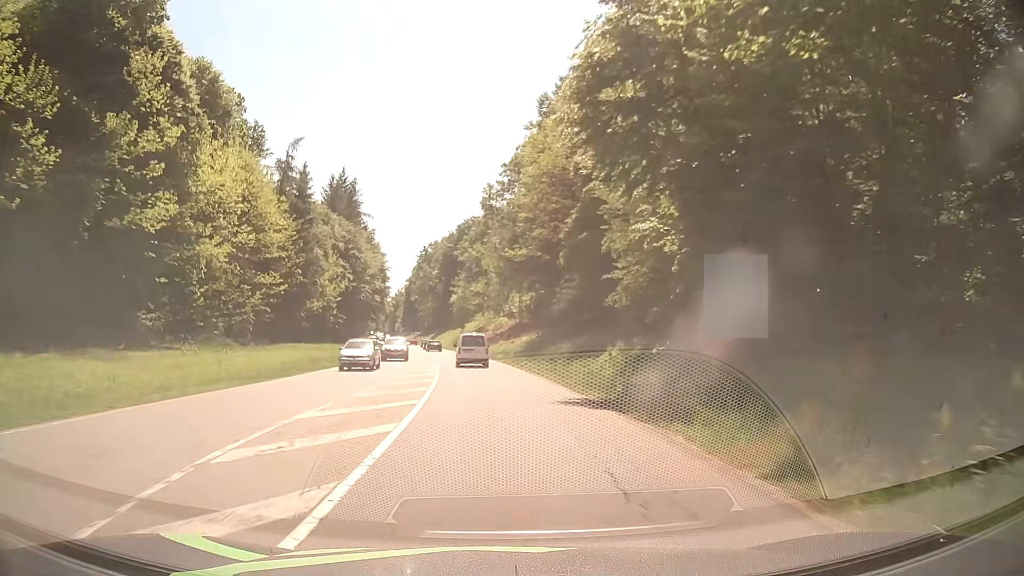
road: secondary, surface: asphalt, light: Day
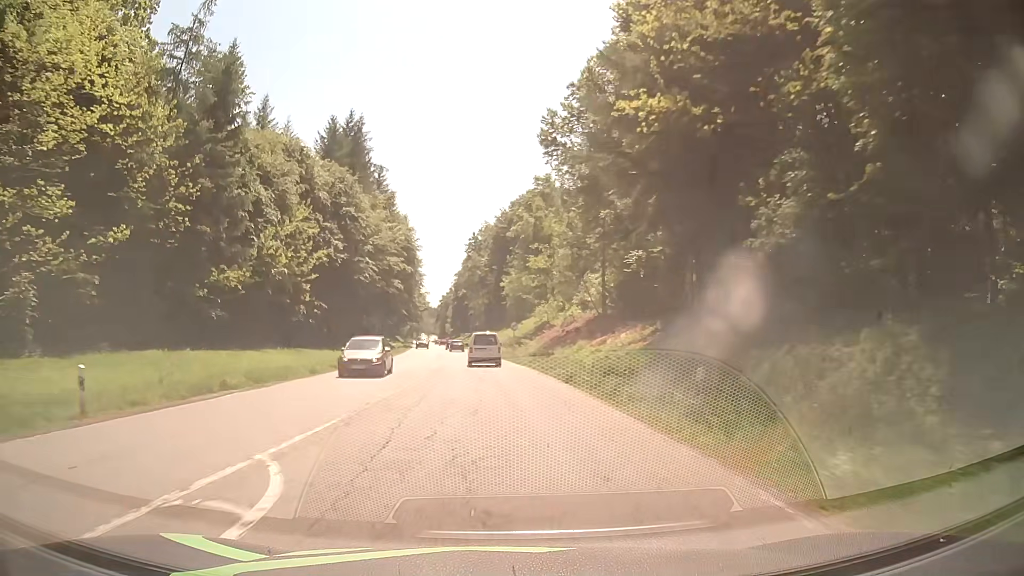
(-1.7, +34.5) m; -6°
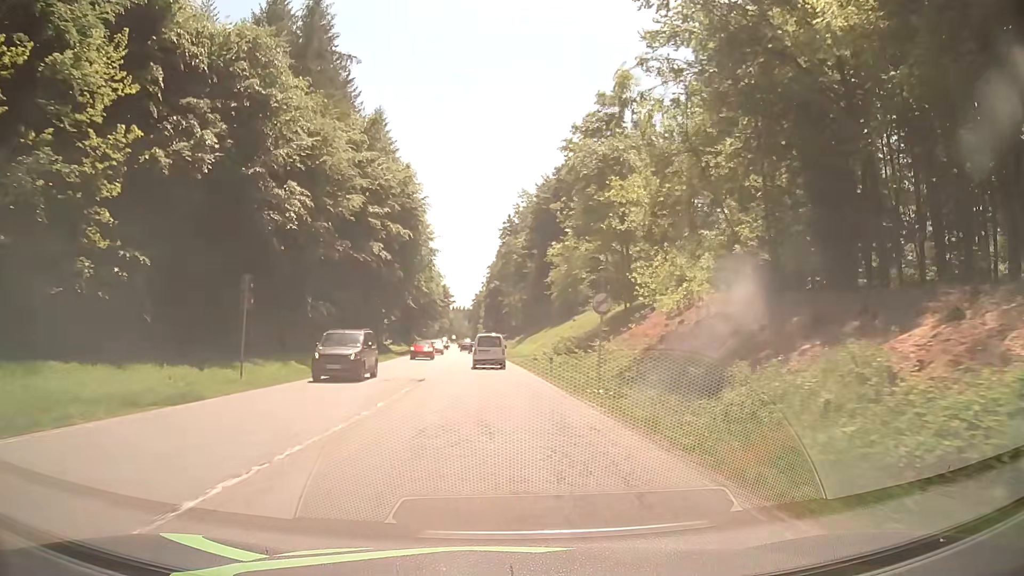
(-0.8, +34.6) m; -3°
